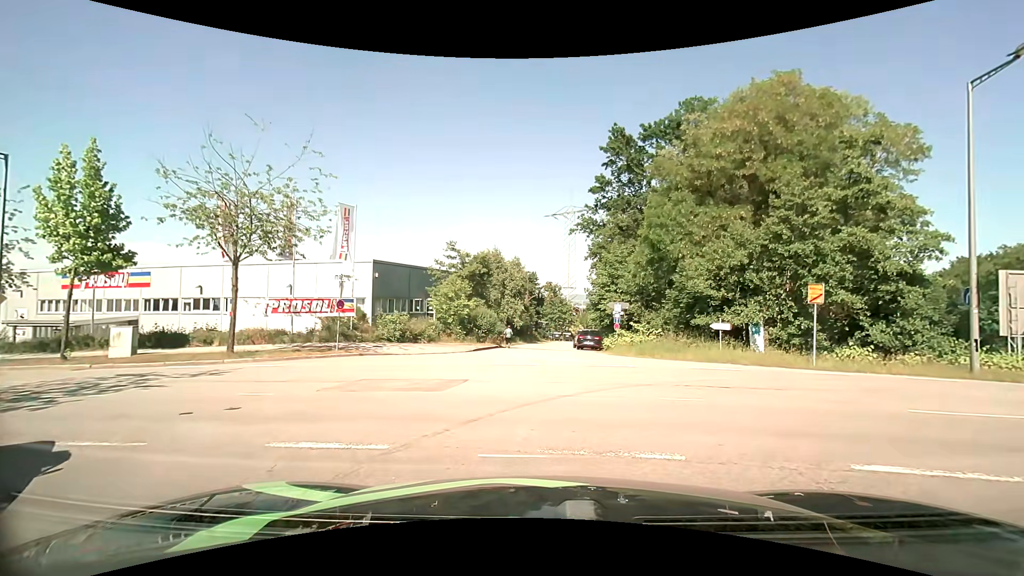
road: residential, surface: asphalt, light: Day
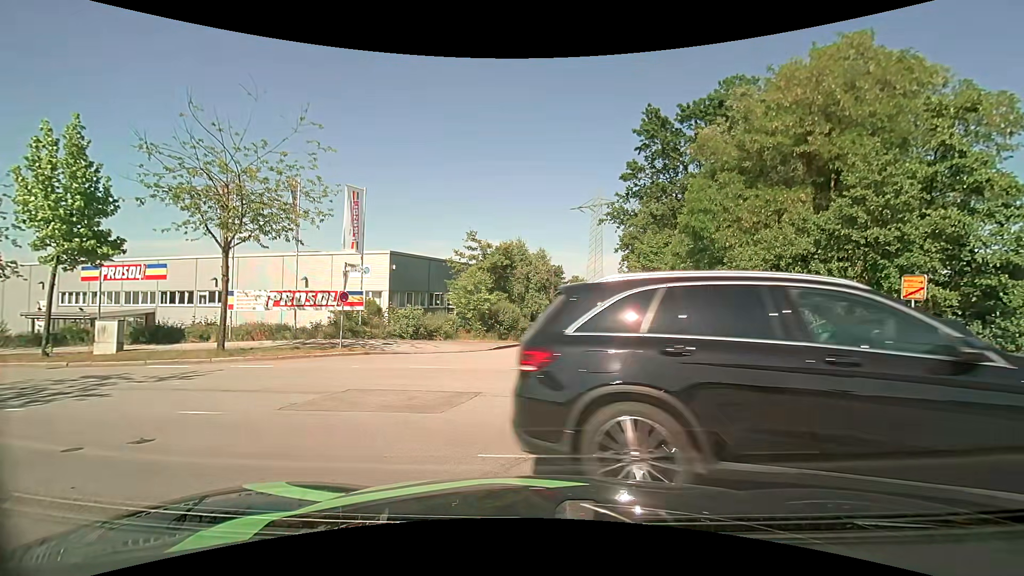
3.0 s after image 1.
(-0.1, +2.5) m; -2°
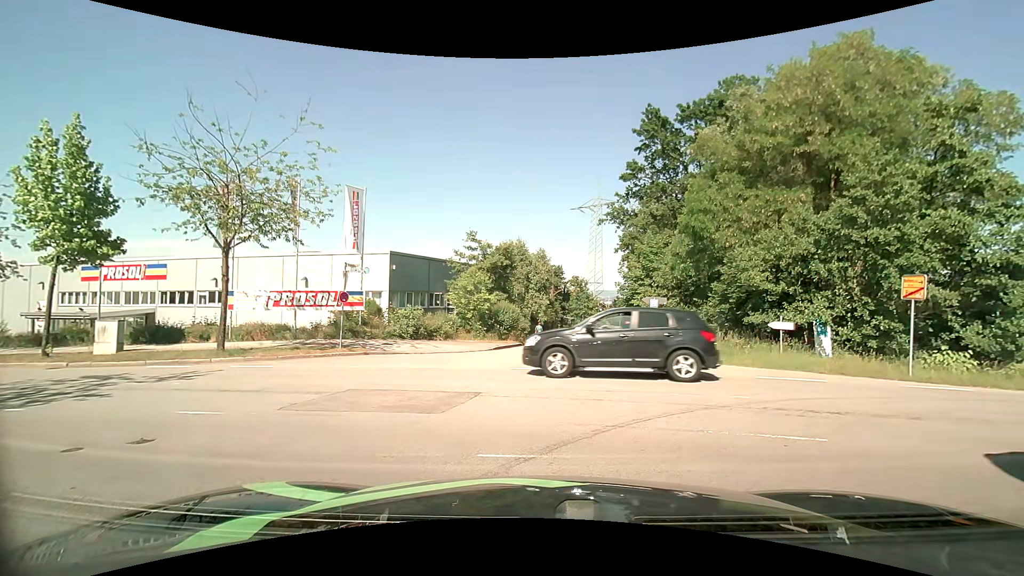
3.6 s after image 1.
(0.0, 0.0) m; 0°
(-3, +9) (-12, +14) (-21, +17) (-31, +19) (-41, +22) (-50, +24) (-60, +27) (-70, +29) (-79, +33) (-88, +37) m
